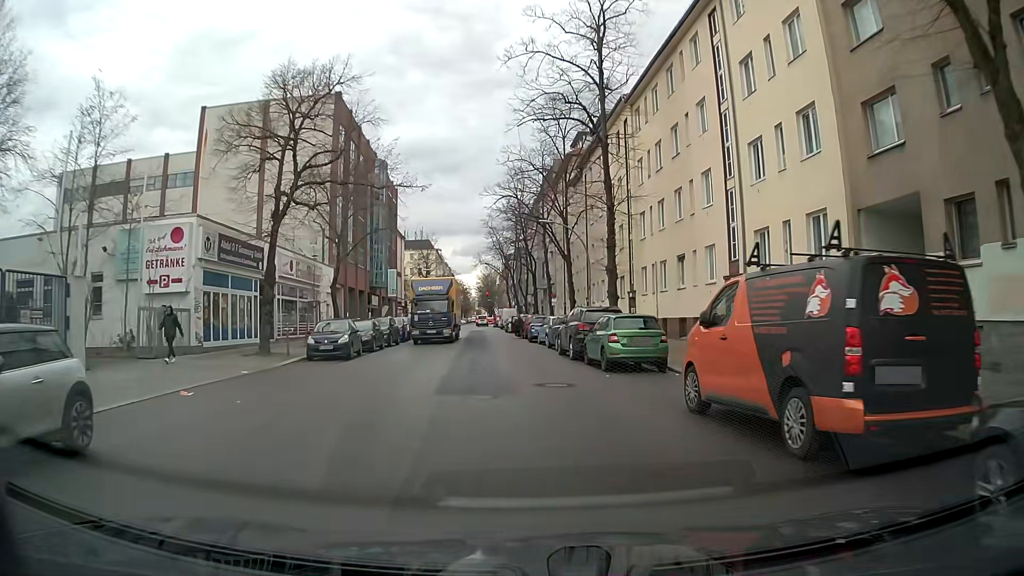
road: residential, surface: asphalt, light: Day
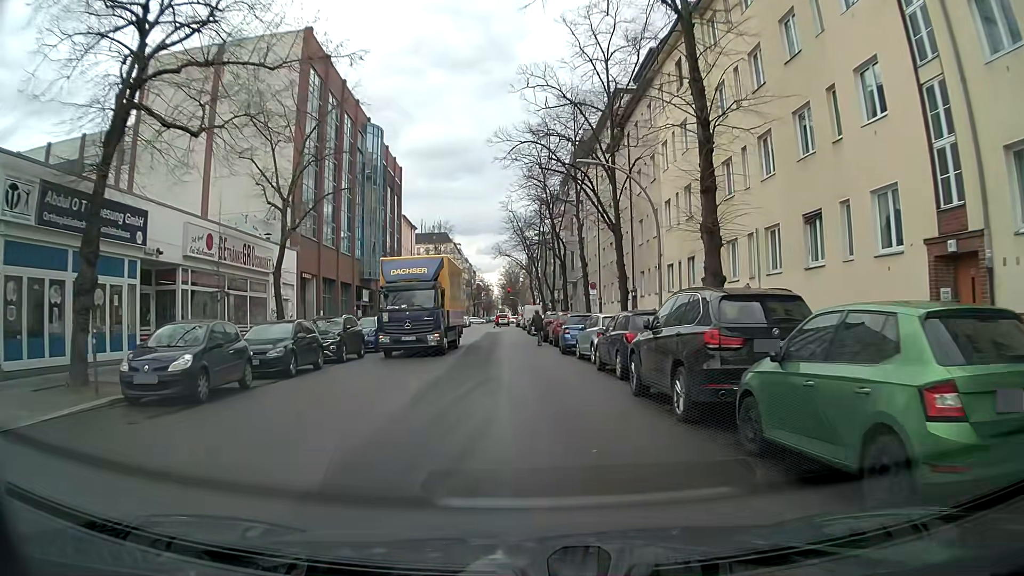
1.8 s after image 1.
(+0.1, +13.1) m; -1°
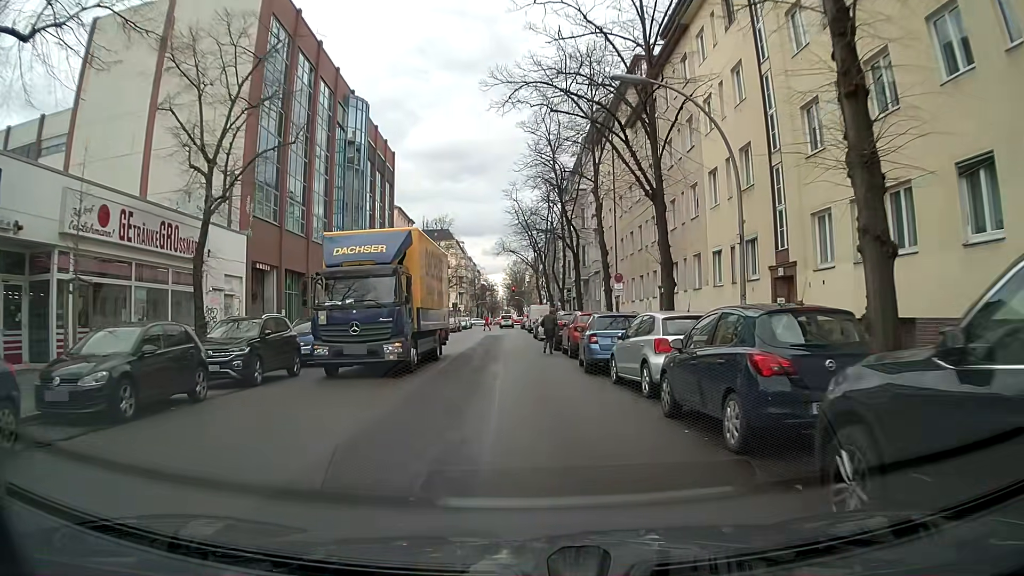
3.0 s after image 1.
(0.0, +7.9) m; +1°
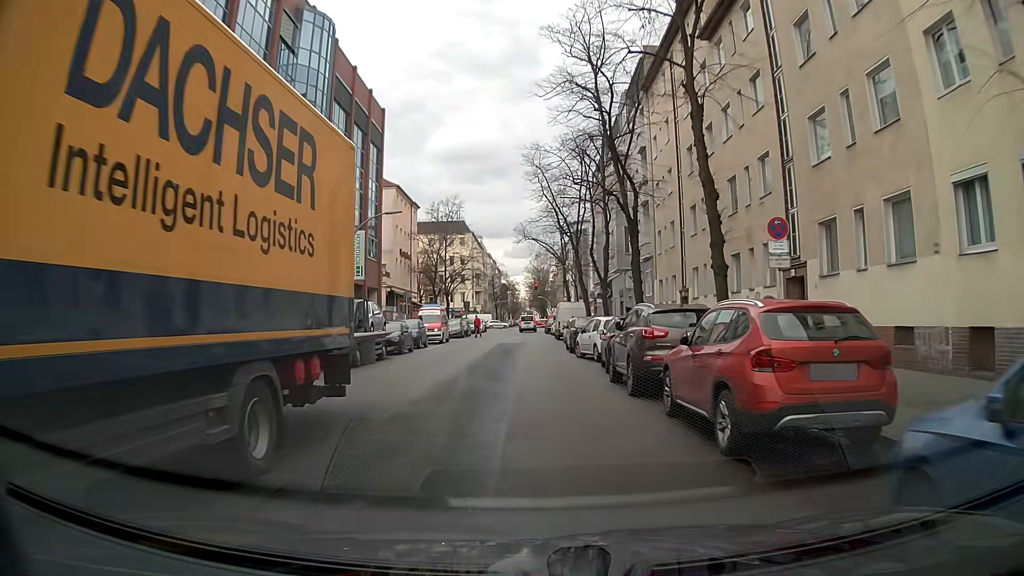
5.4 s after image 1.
(-0.5, +16.1) m; -3°
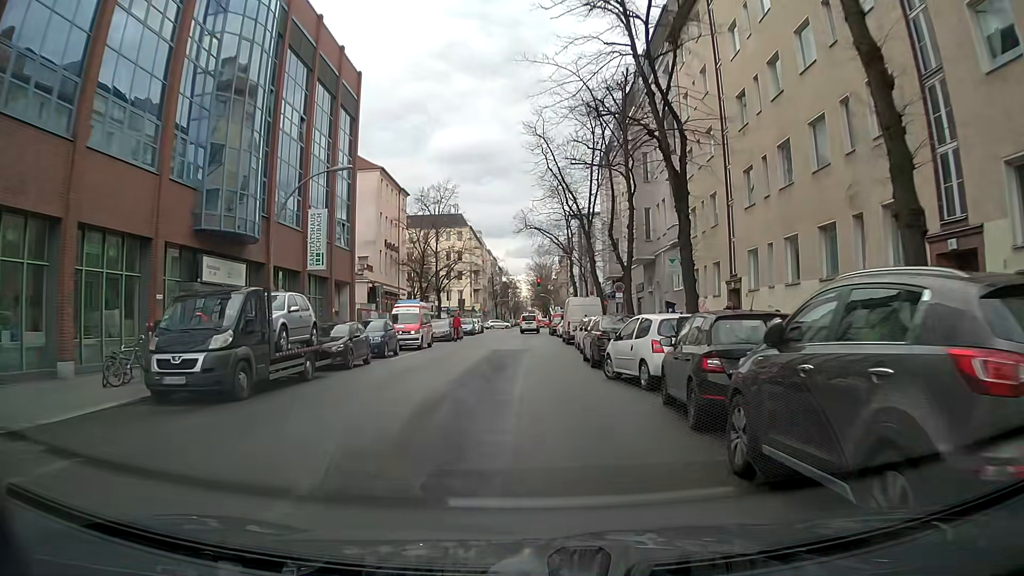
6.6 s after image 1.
(+0.1, +9.0) m; +1°
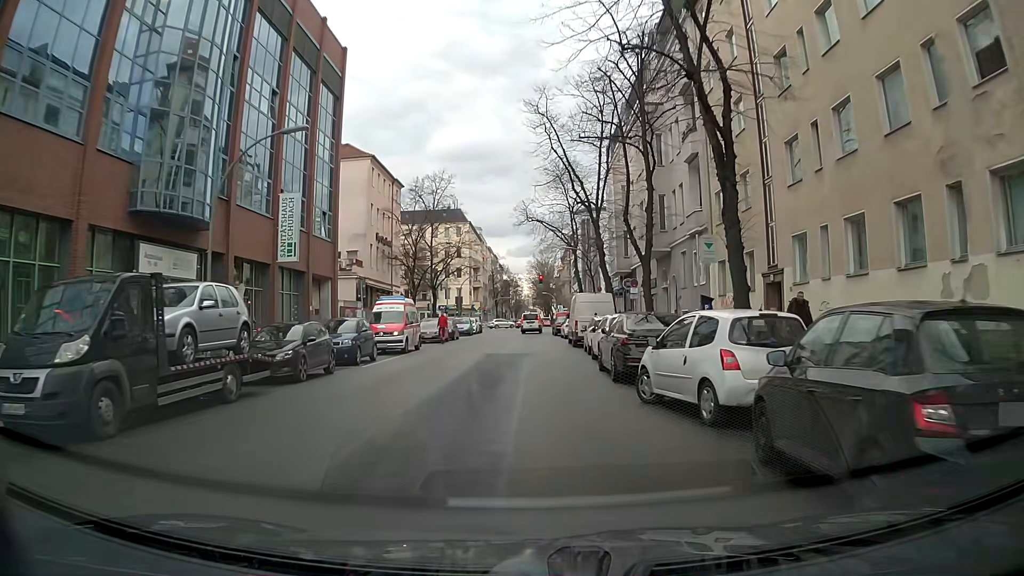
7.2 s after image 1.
(0.0, +4.6) m; 0°
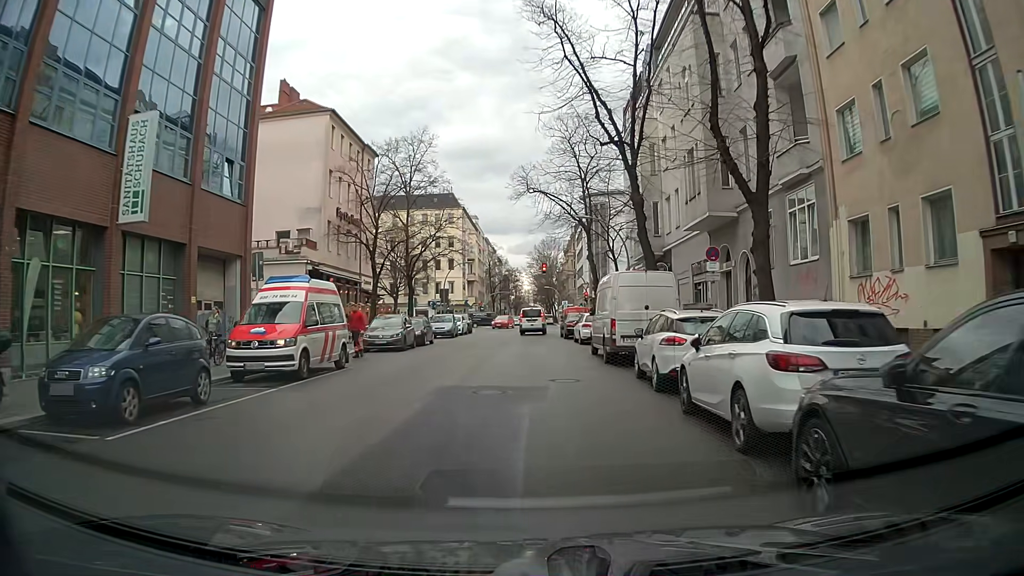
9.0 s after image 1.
(-0.1, +13.3) m; -2°
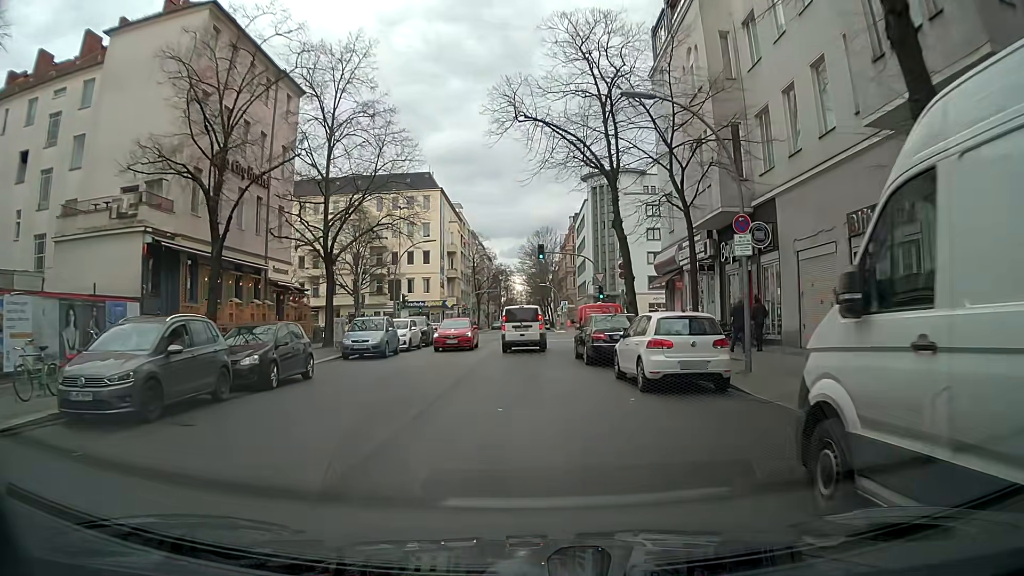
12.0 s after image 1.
(+0.8, +19.3) m; +3°
(0, +10) (-1, +20) (-1, +30) (-1, +40) (-1, +50) (-1, +60) (-1, +70) (-2, +80) (-2, +90) (-3, +100) m
